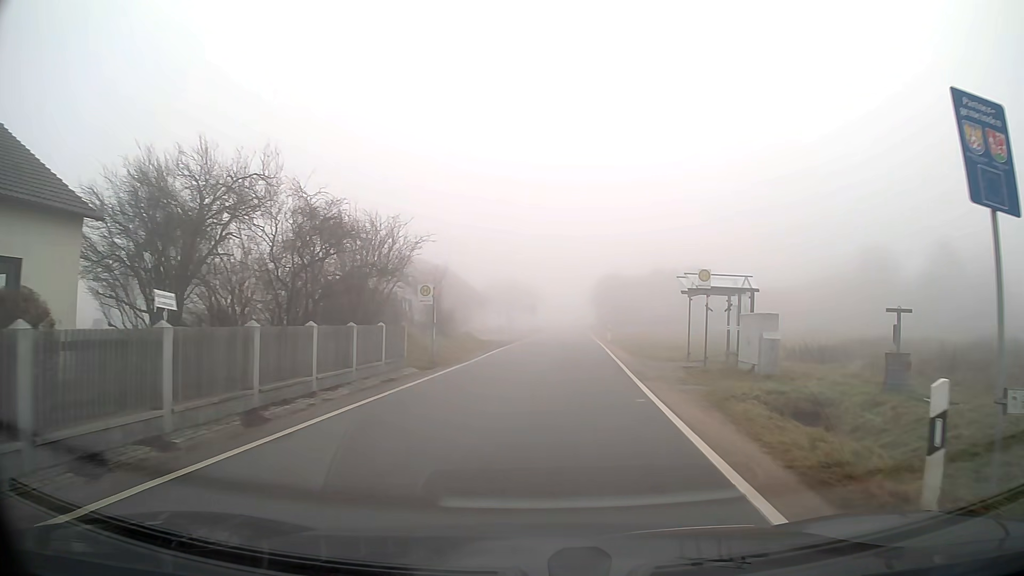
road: tertiary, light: Day
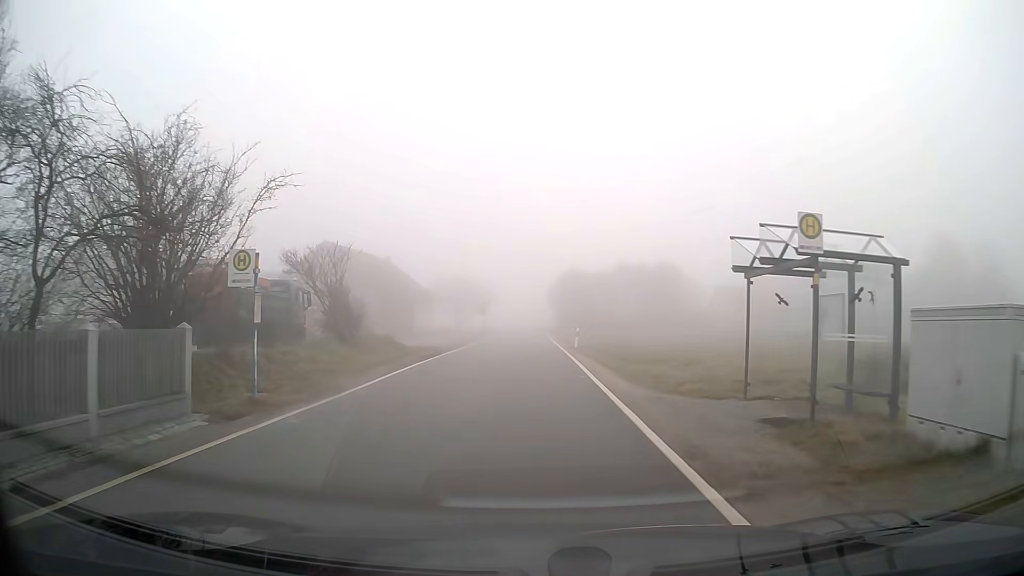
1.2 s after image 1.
(+0.3, +10.6) m; +2°
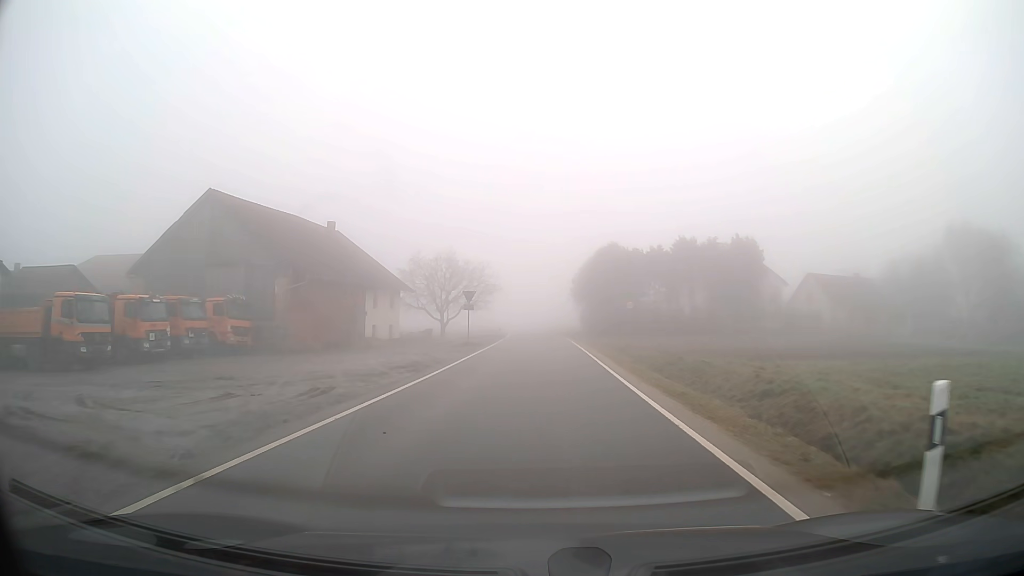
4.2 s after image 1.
(-0.3, +29.5) m; -1°
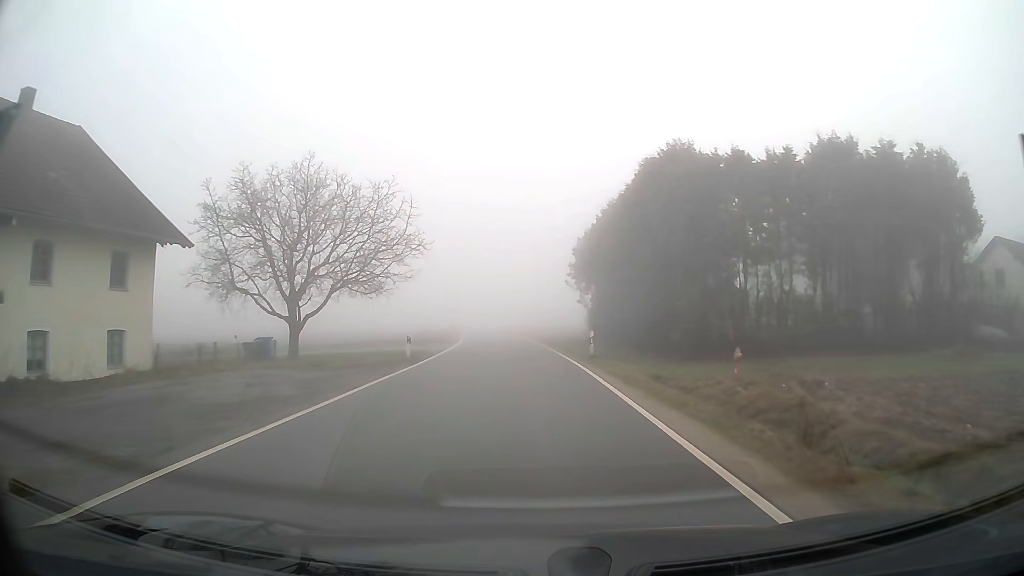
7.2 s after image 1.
(+0.8, +36.2) m; +1°
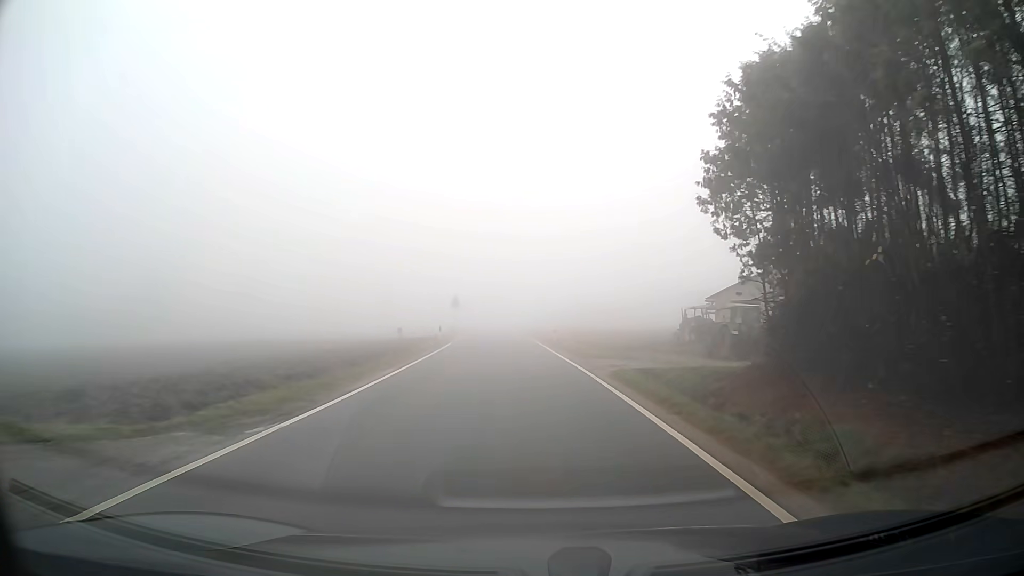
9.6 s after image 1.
(-0.9, +32.6) m; -3°
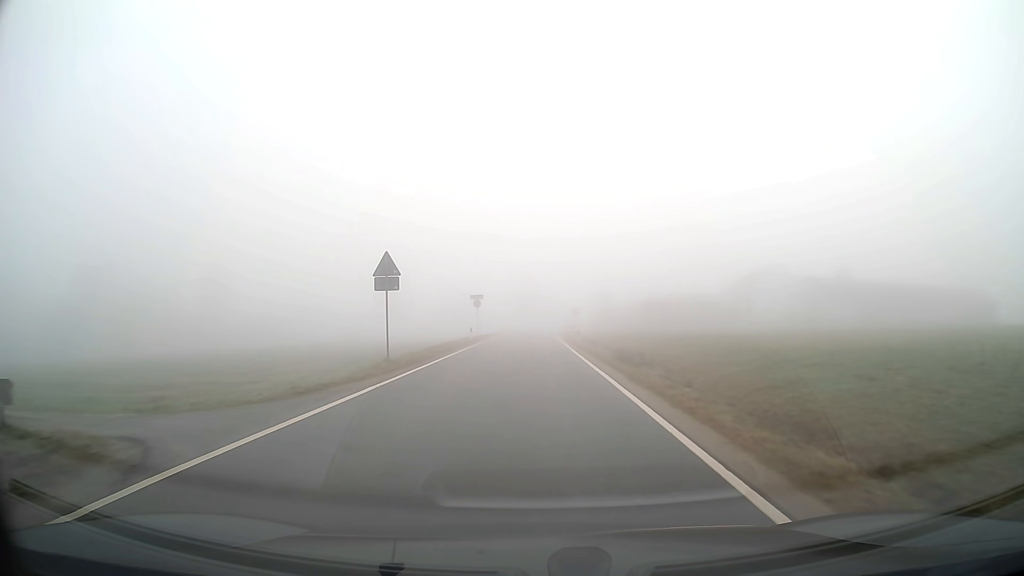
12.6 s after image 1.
(-1.2, +42.7) m; -3°
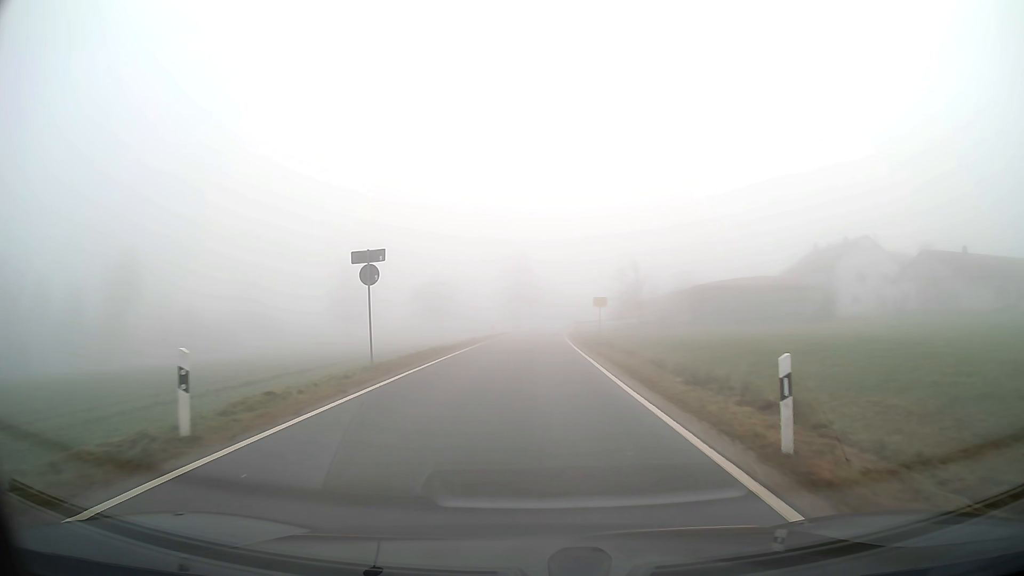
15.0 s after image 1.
(0.0, +33.6) m; 0°
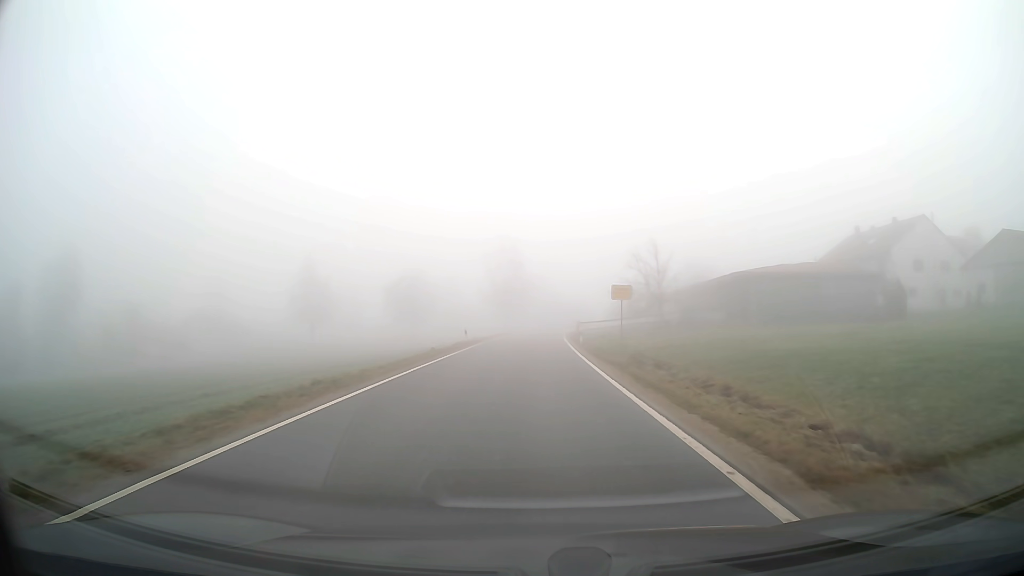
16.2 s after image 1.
(+0.1, +15.5) m; +1°
(0, +10) (0, +20) (0, +30) (0, +40) (+1, +50) (+1, +60) (+2, +70) (+2, +80) (+3, +90) (+5, +100) m
